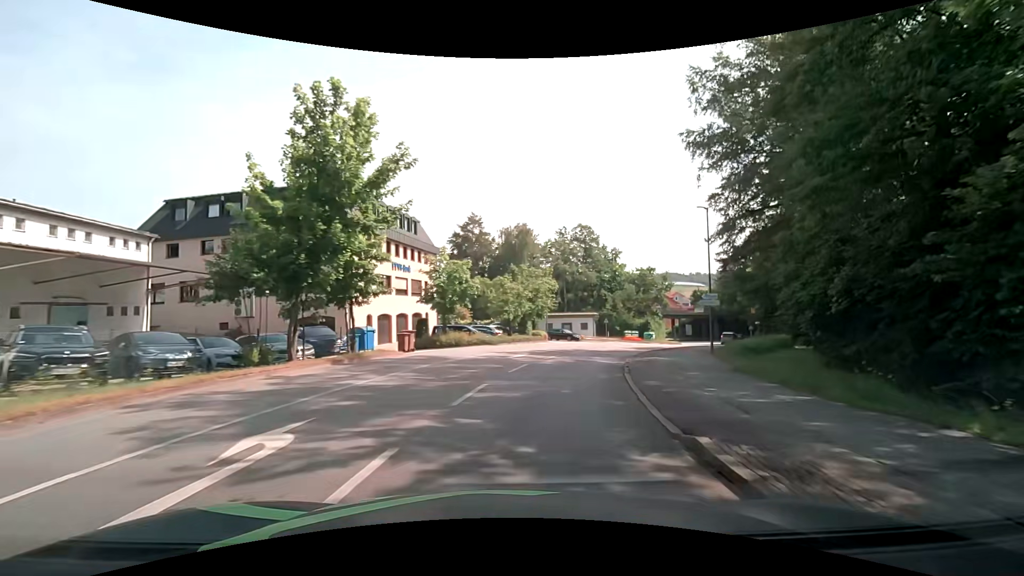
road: unclassified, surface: asphalt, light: Day
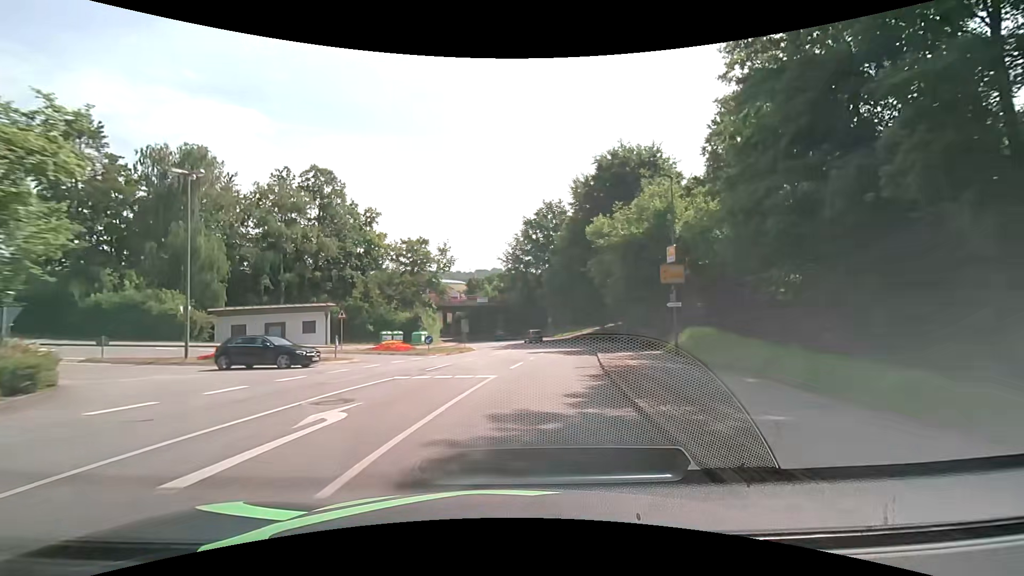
(+7.6, +32.8) m; +27°
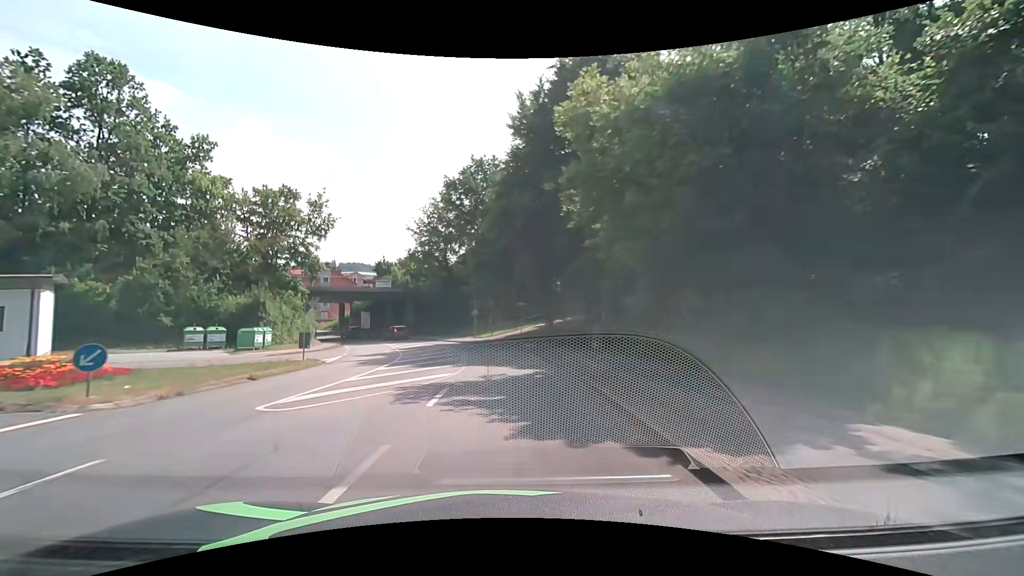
(+2.0, +21.0) m; +9°
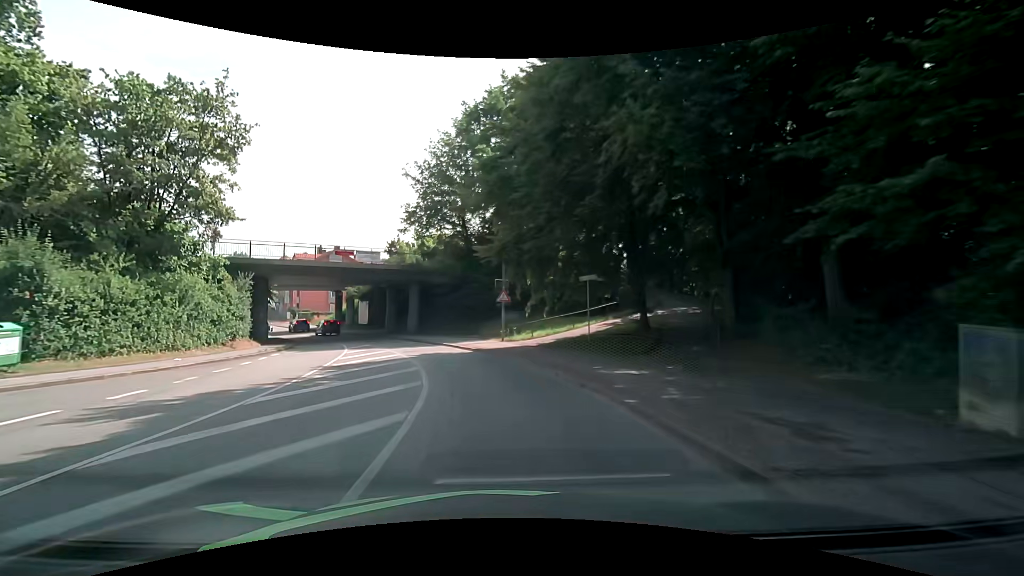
(-0.7, +21.4) m; -5°
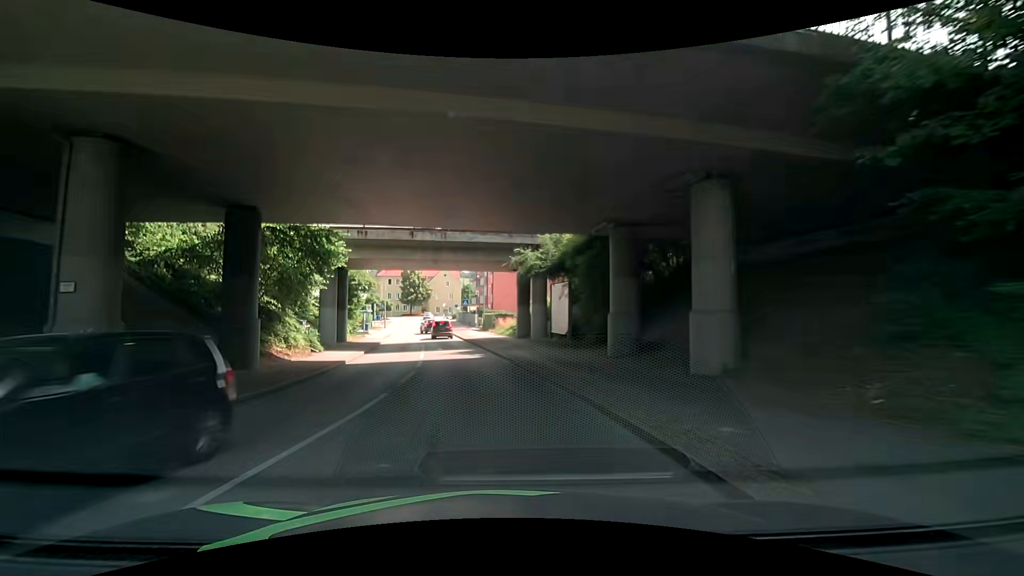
(-7.8, +34.1) m; -27°
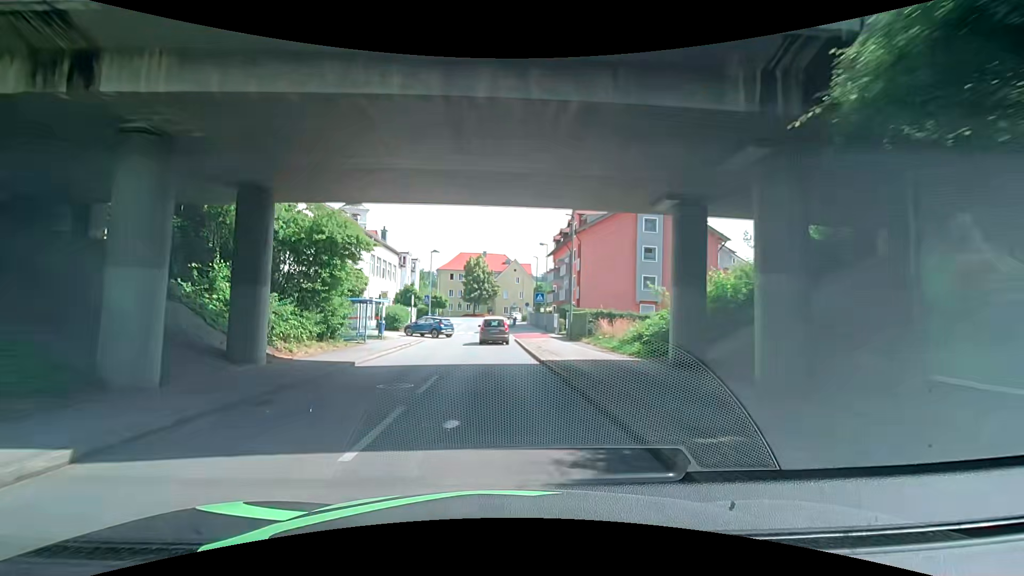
(-0.6, +20.7) m; -3°
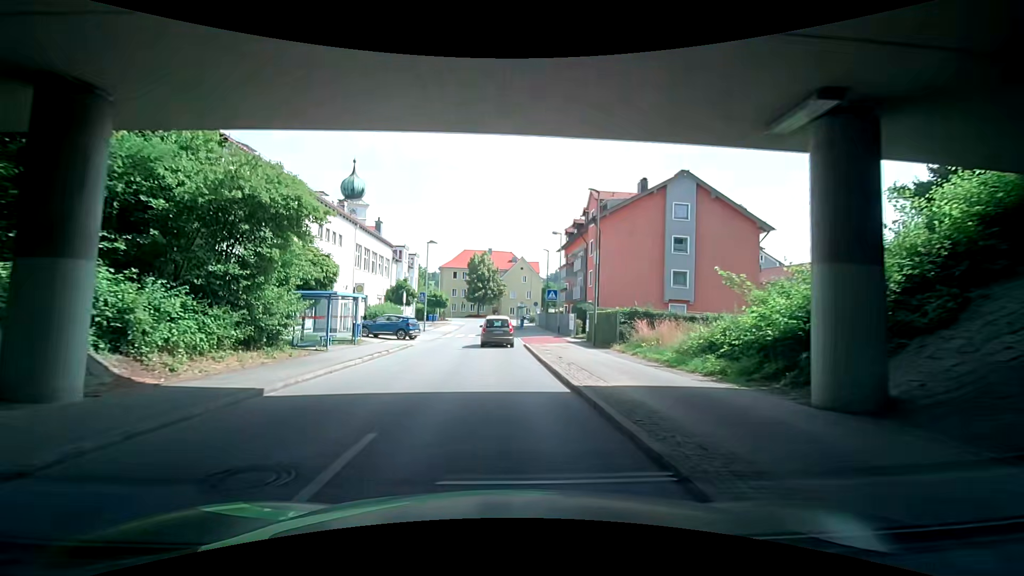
(-0.1, +6.4) m; -4°
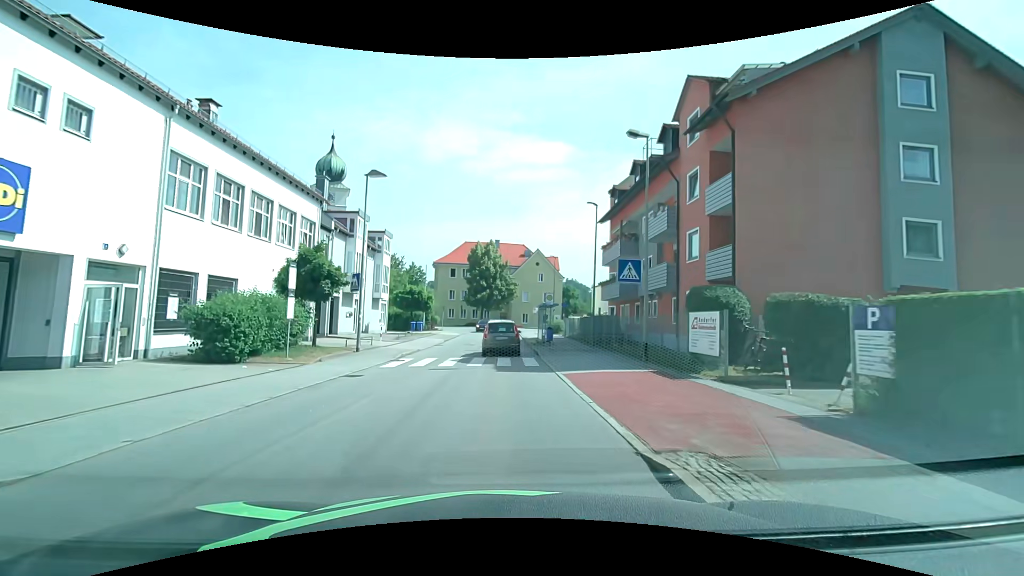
(-0.7, +22.3) m; -4°
(0, +10) (0, +20) (0, +30) (0, +40) (0, +50) (+1, +60) (+5, +69) (+14, +74) (+23, +76) (+33, +76) m
